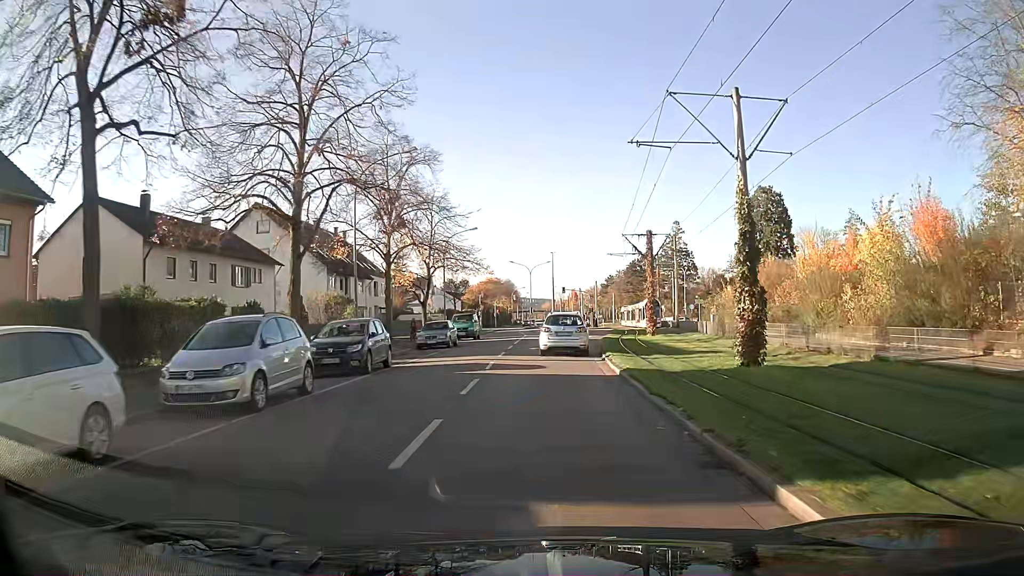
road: tertiary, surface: asphalt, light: Day
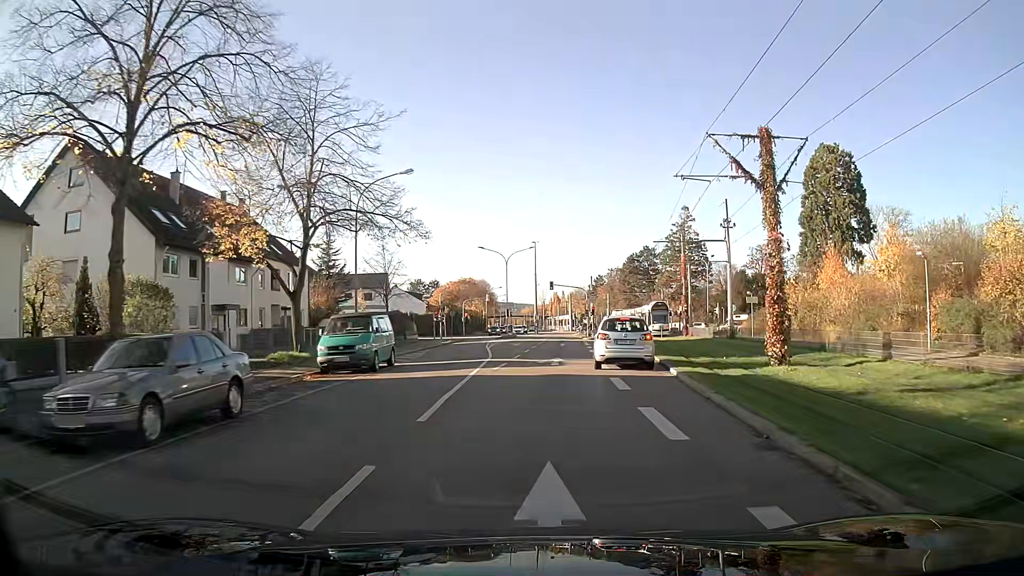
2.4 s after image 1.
(+0.4, +26.3) m; +2°
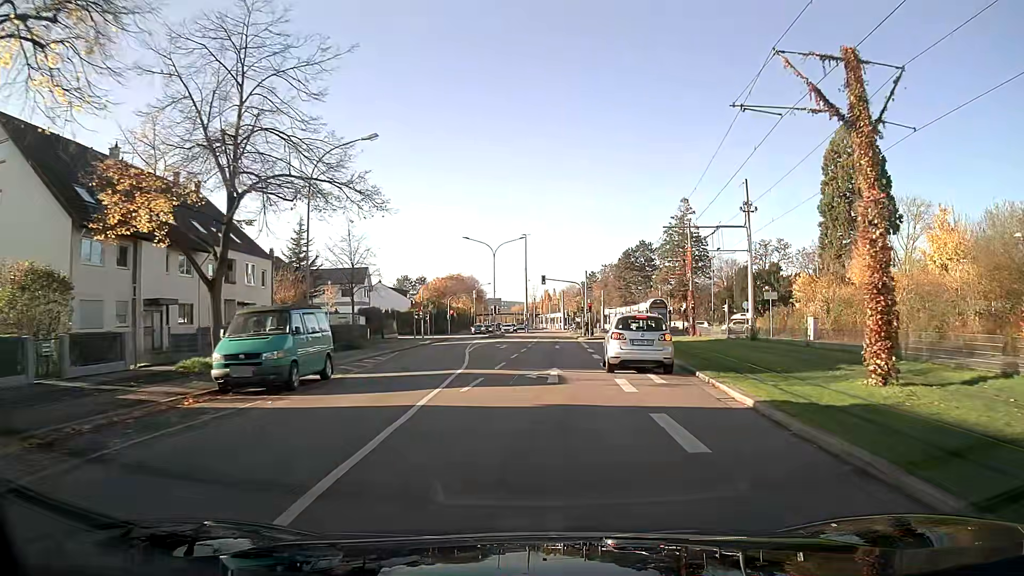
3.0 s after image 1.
(+0.1, +6.8) m; +1°
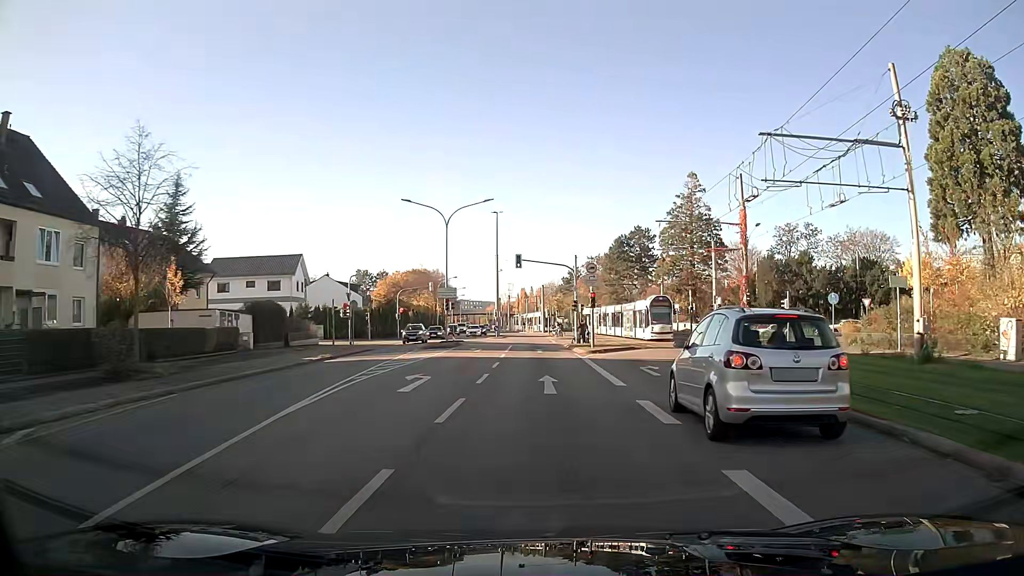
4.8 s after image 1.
(+0.4, +21.5) m; +2°
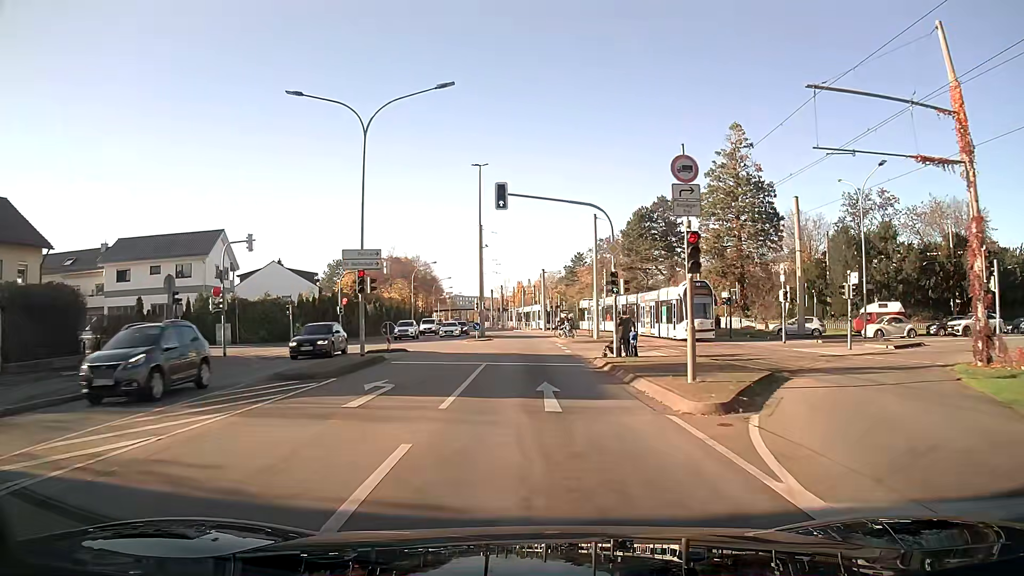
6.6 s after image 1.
(+0.1, +22.6) m; 0°
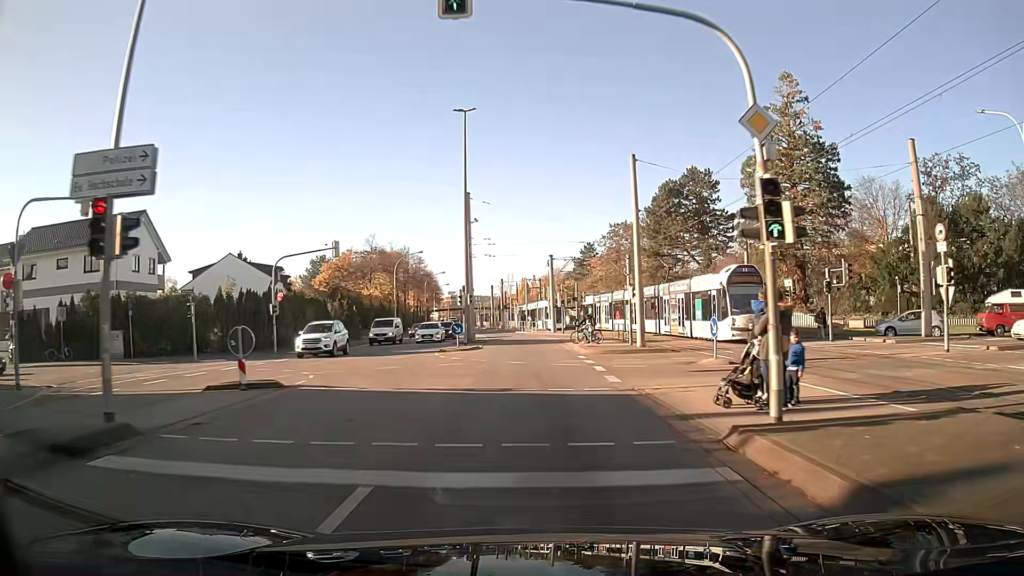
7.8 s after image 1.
(-0.1, +15.4) m; 0°
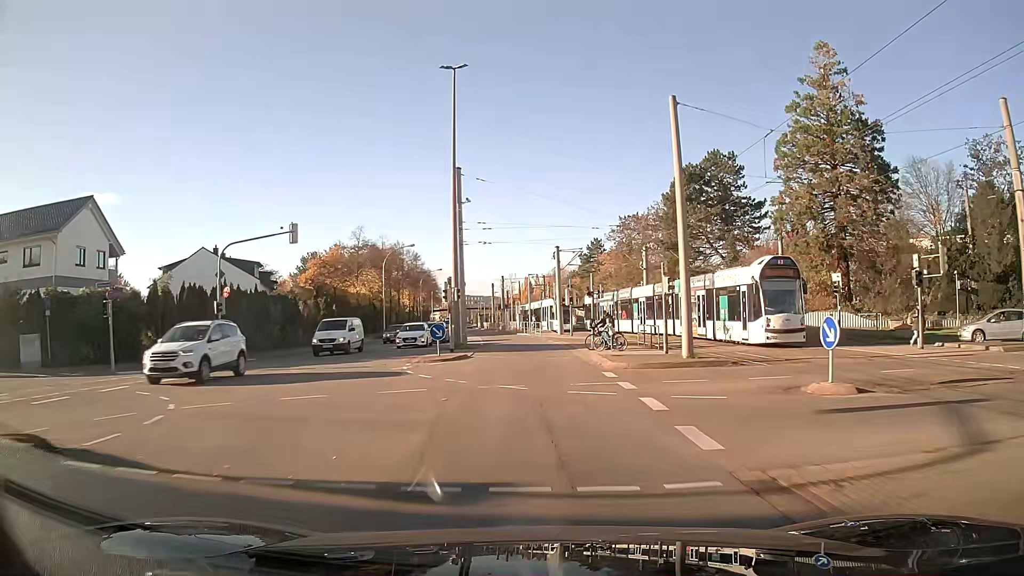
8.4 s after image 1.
(0.0, +7.8) m; 0°
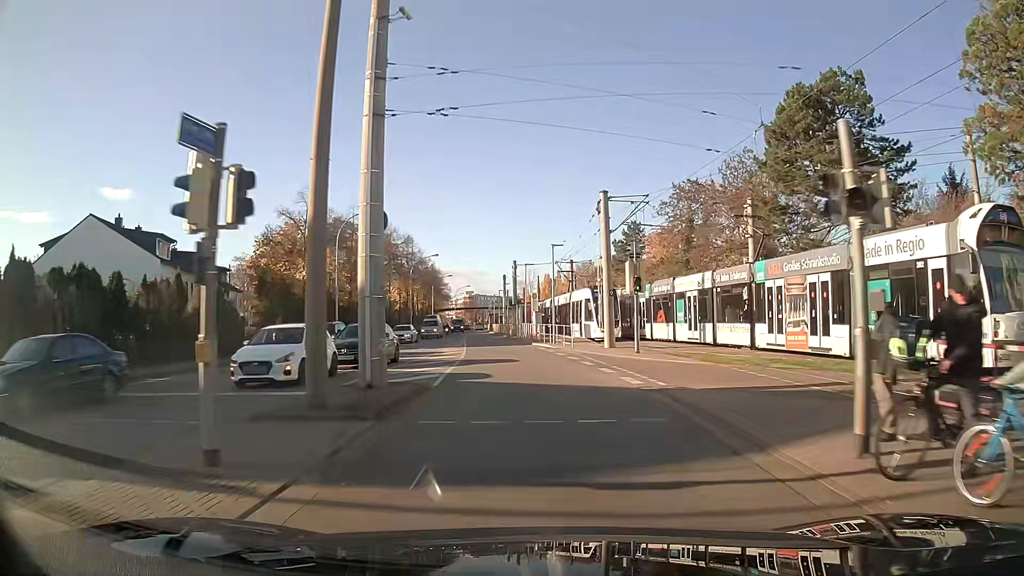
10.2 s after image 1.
(-0.4, +23.6) m; -2°
(0, +10) (-1, +20) (-1, +30) (-2, +40) (-3, +50) (-4, +60) (-5, +70) (-6, +80) (-7, +90) (-7, +100) m
